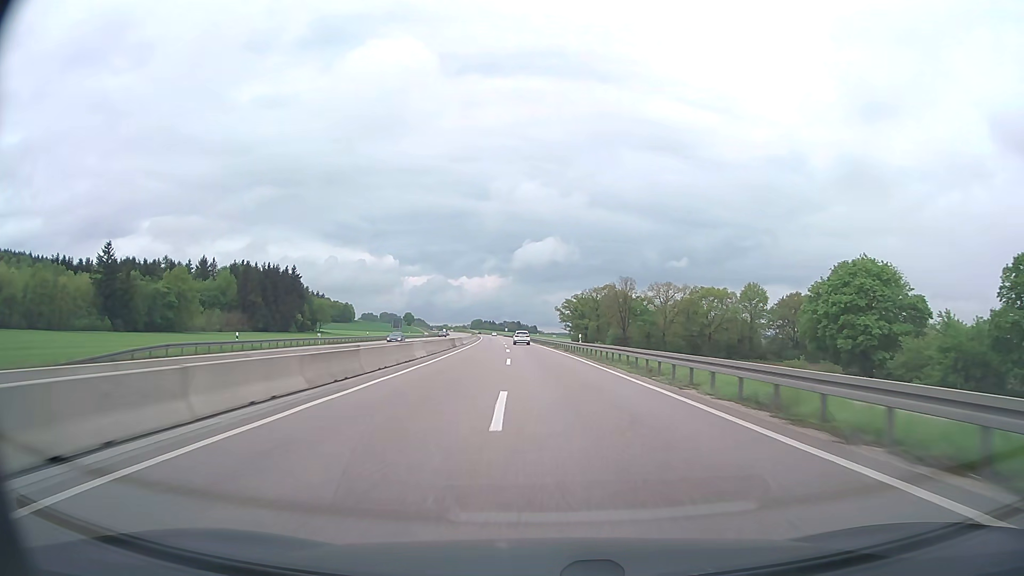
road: trunk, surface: asphalt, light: Day
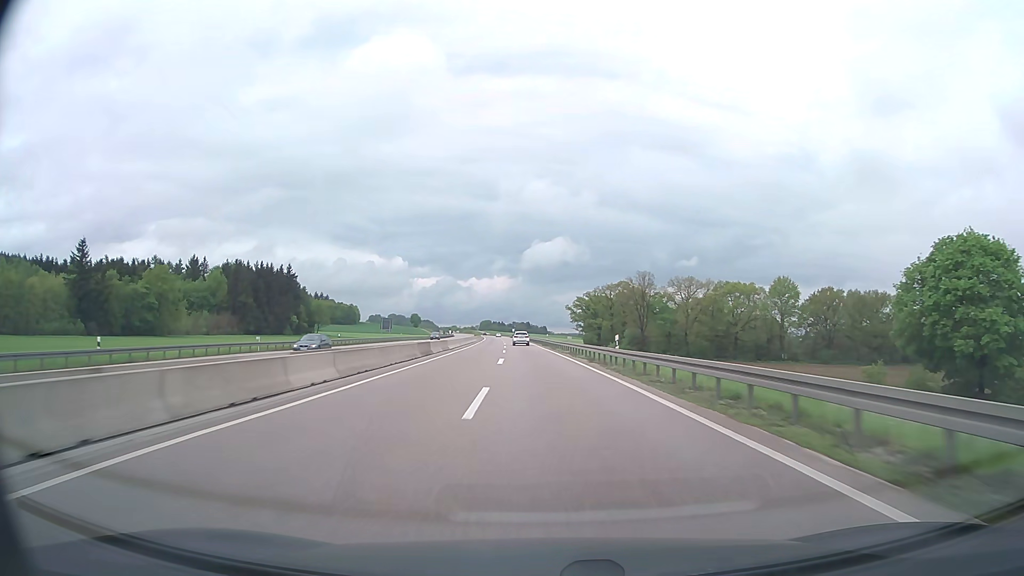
(-0.1, +18.0) m; -1°
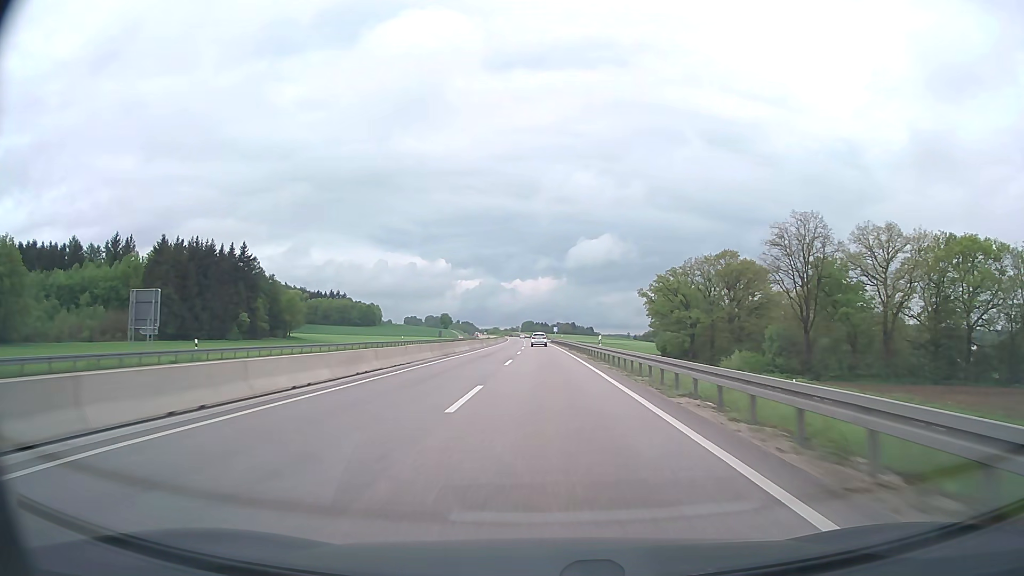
(-3.6, +91.1) m; -4°
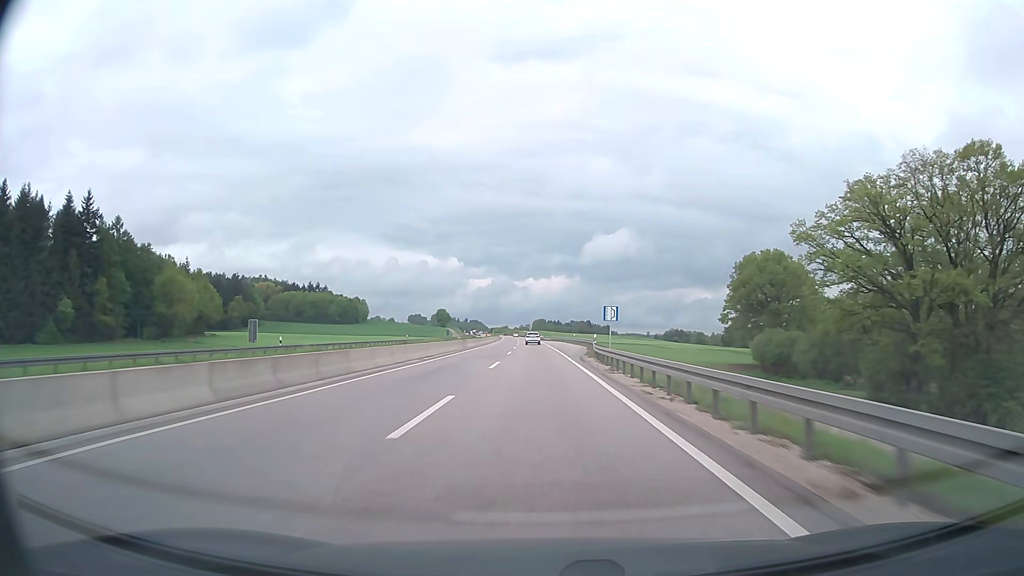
(-0.8, +93.4) m; -1°
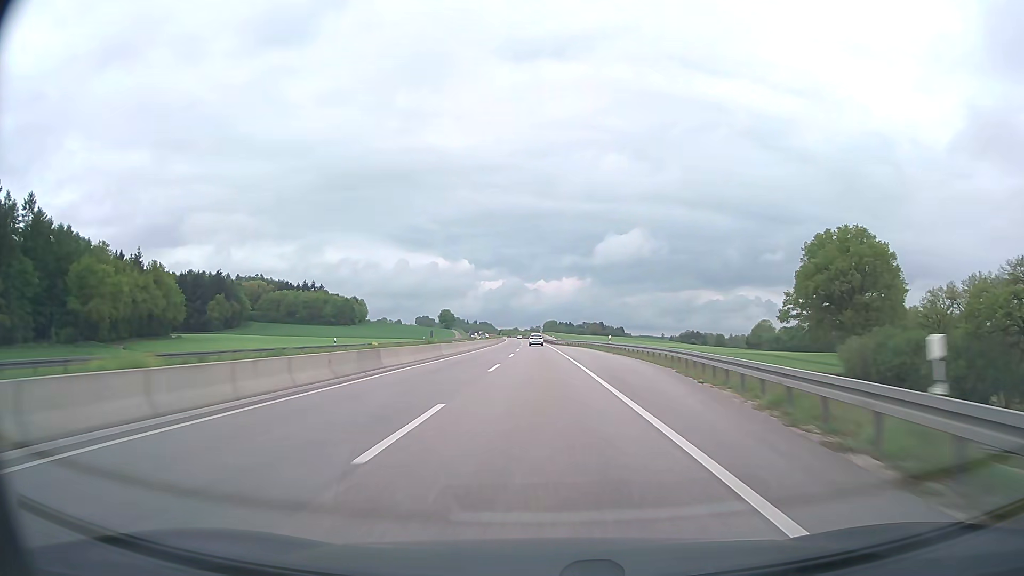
(-0.3, +37.9) m; -1°
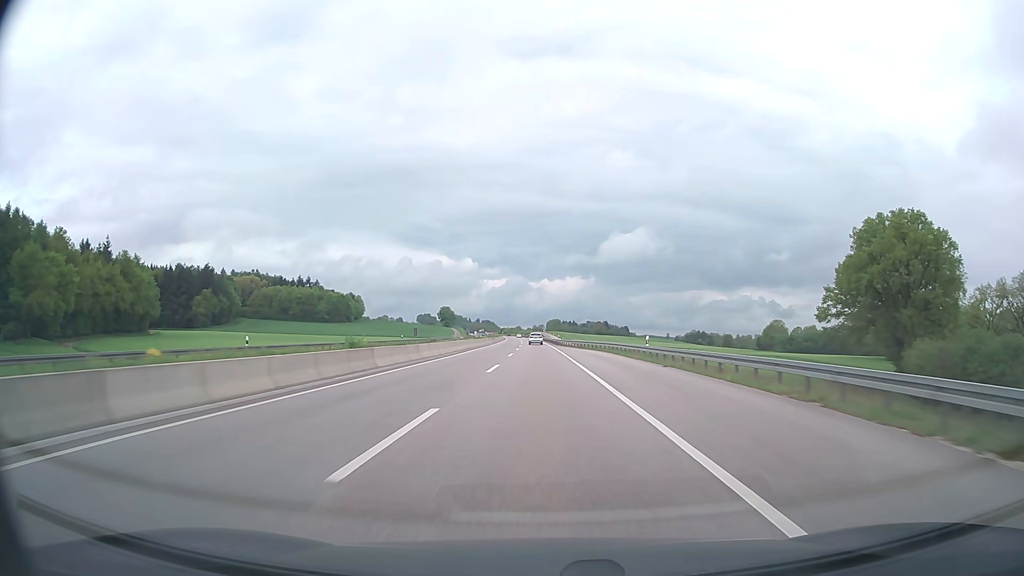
(-0.1, +19.0) m; 0°
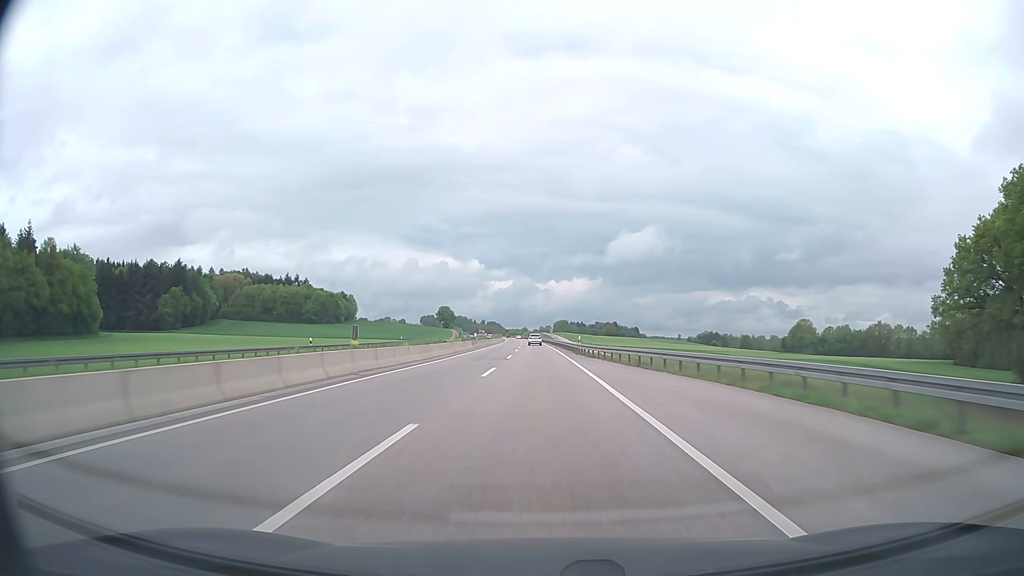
(-0.2, +38.2) m; -1°
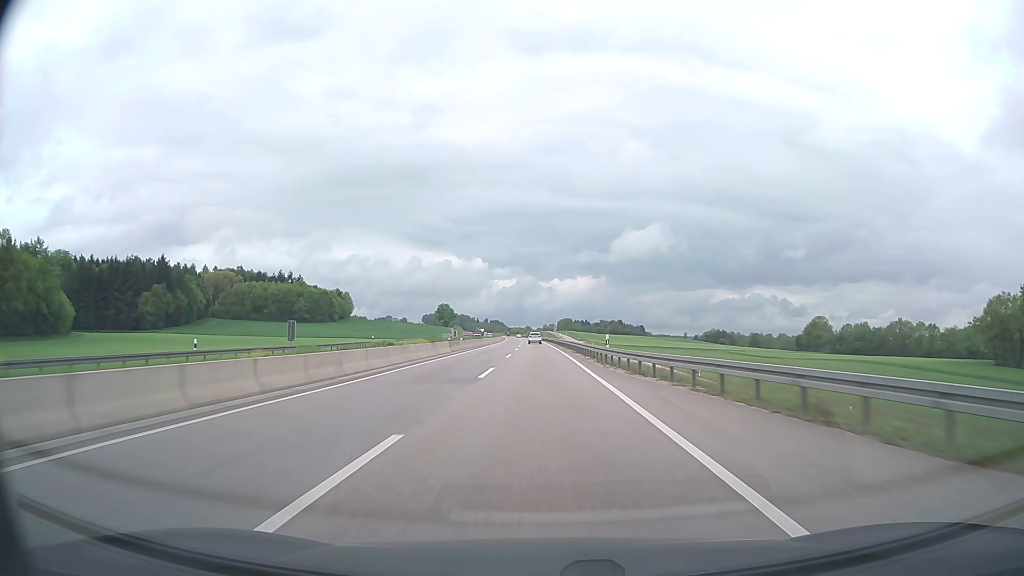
(0.0, +19.2) m; 0°
(0, +10) (0, +20) (0, +30) (0, +40) (0, +50) (-1, +60) (-1, +70) (-1, +80) (-1, +90) (-1, +100) m
